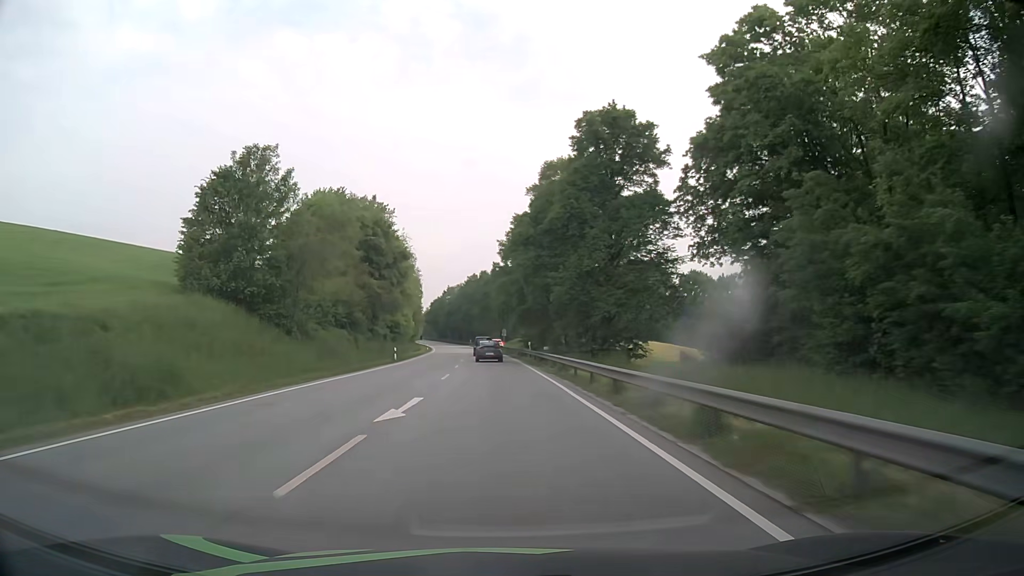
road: primary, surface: asphalt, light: Day
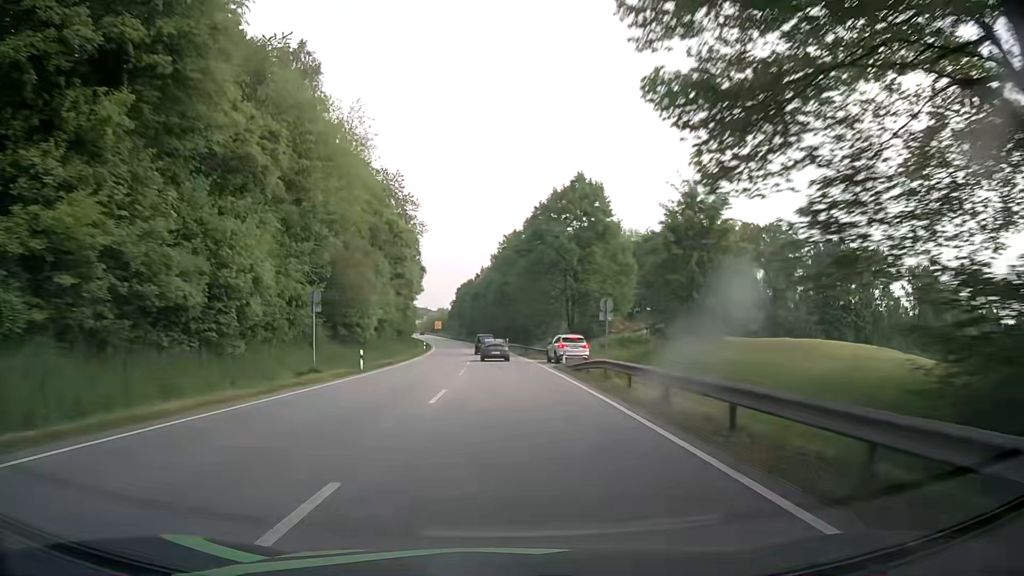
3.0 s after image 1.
(-2.4, +67.7) m; -4°
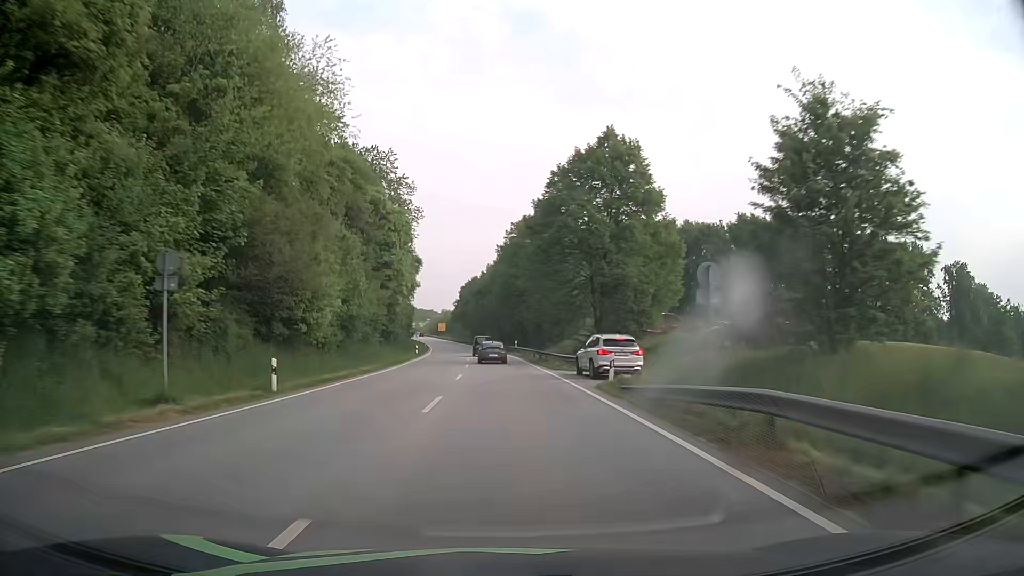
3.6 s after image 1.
(-0.1, +13.4) m; -1°
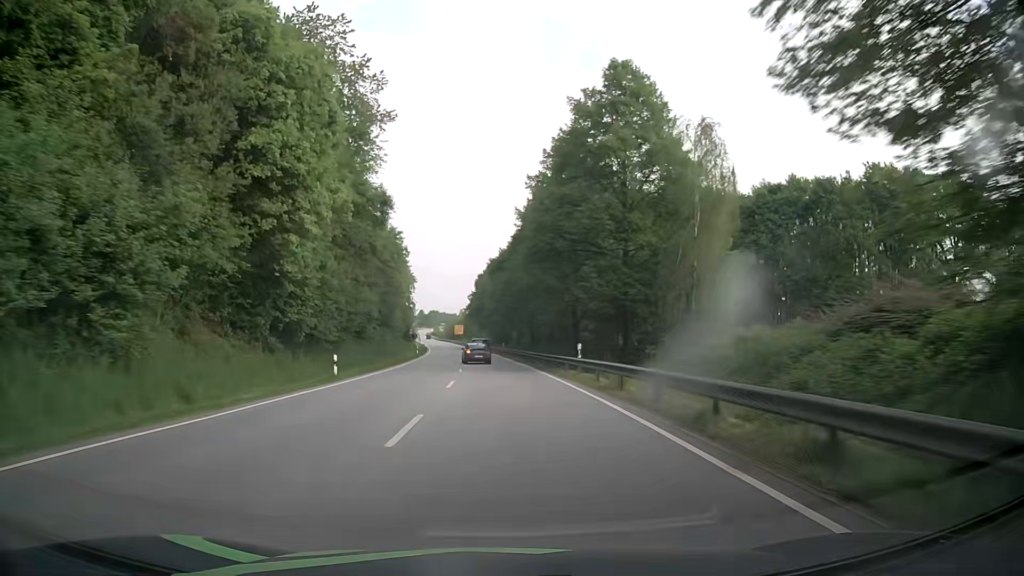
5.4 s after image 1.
(-0.7, +40.5) m; -2°
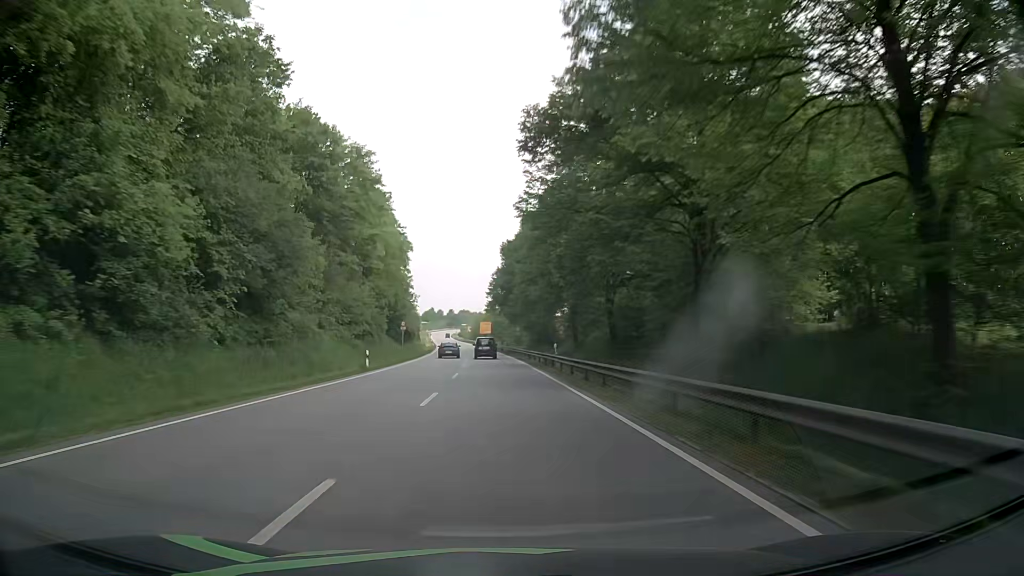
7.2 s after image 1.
(-1.0, +42.4) m; -3°
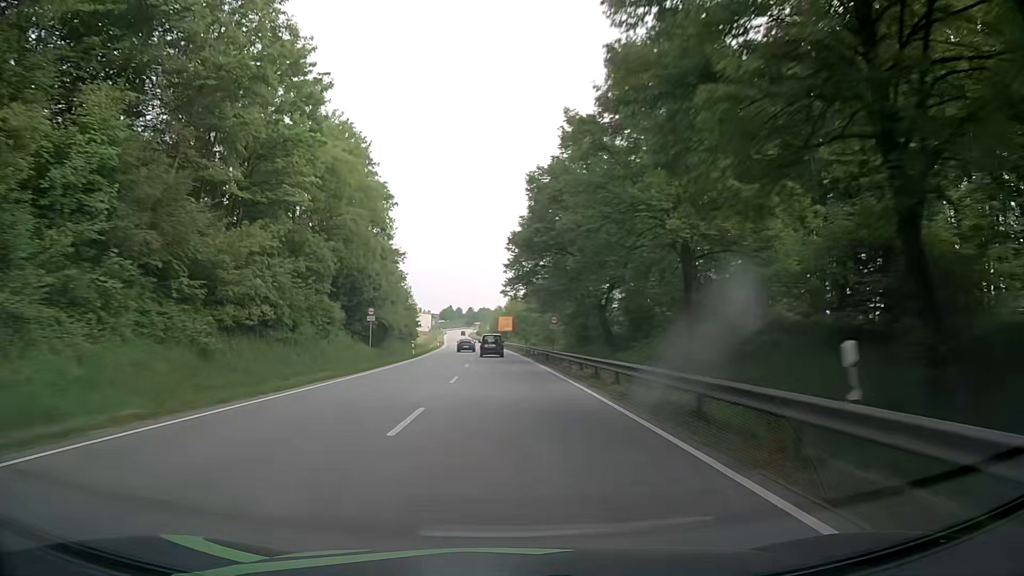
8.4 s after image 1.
(-0.7, +29.2) m; -2°
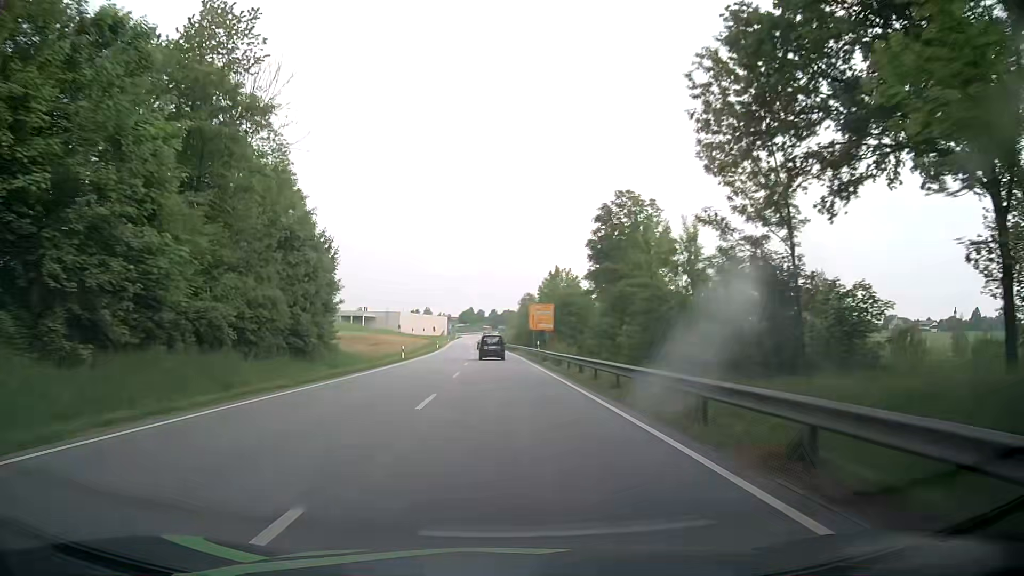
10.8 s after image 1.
(-1.3, +56.2) m; -3°
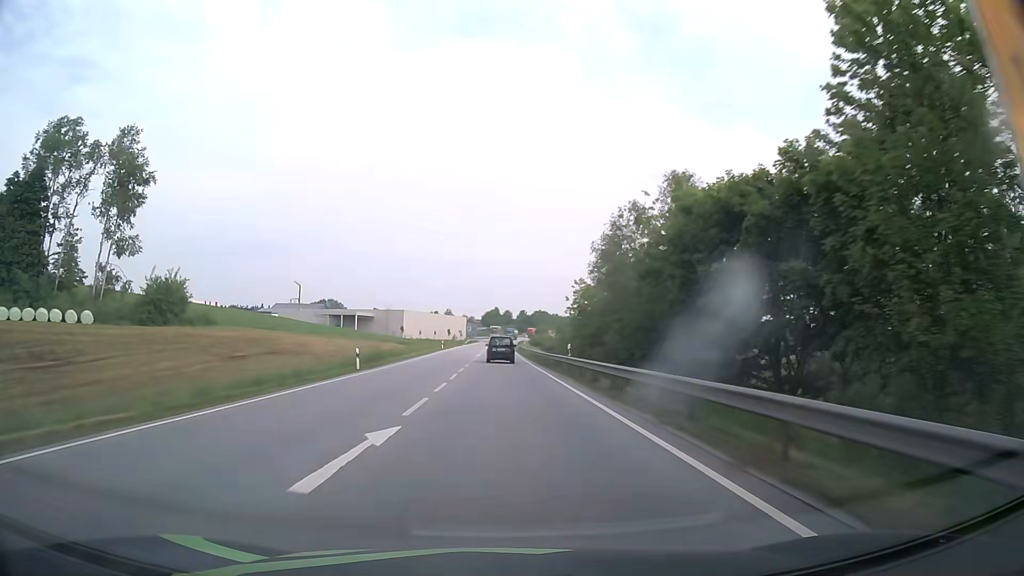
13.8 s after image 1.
(-0.3, +67.5) m; -2°
(0, +10) (0, +20) (0, +30) (0, +40) (0, +50) (0, +60) (0, +70) (0, +80) (0, +90) (0, +100) m
